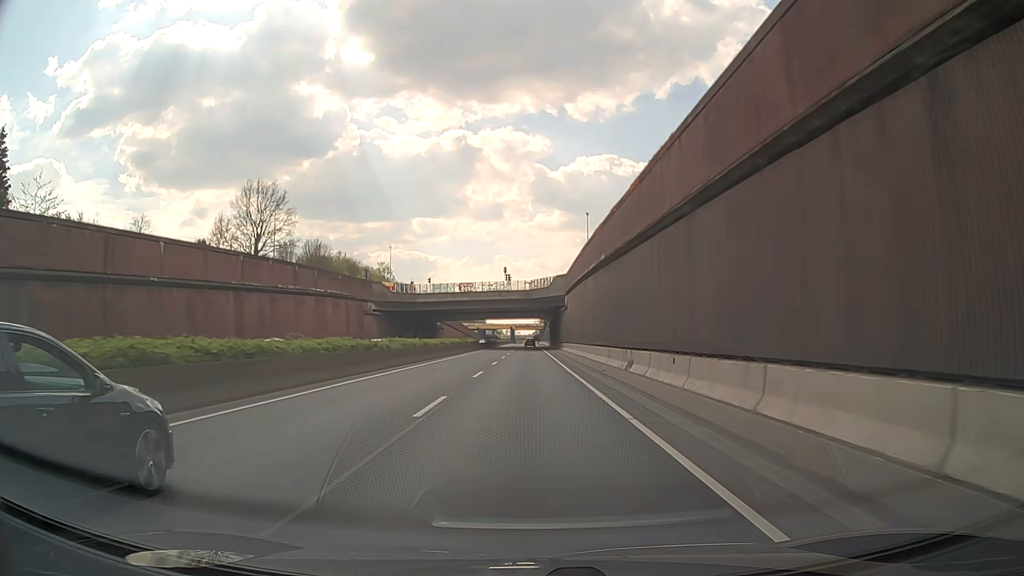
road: trunk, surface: asphalt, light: Day
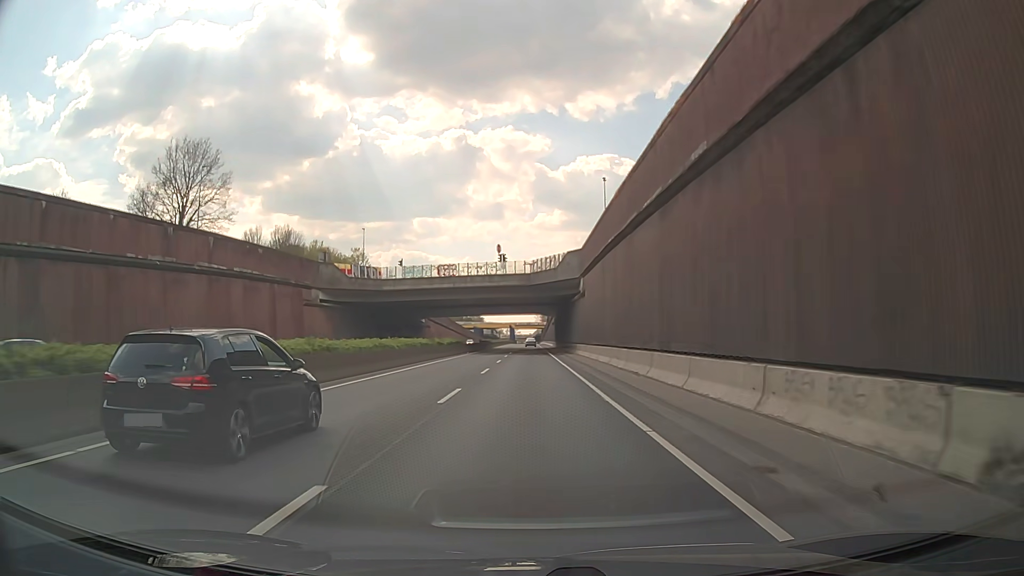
(+0.1, +21.6) m; 0°
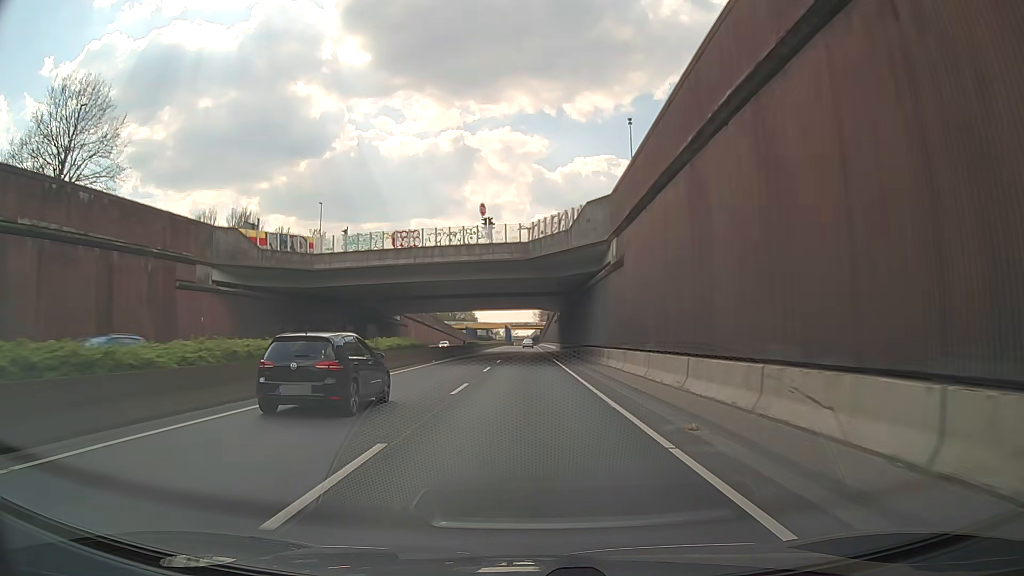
(0.0, +21.6) m; 0°
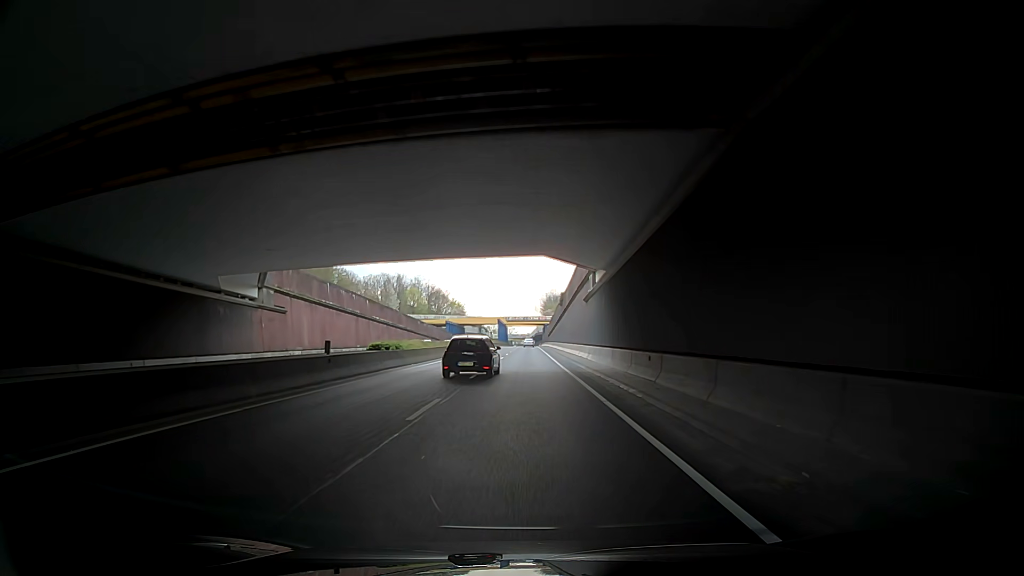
(-0.3, +54.1) m; -2°
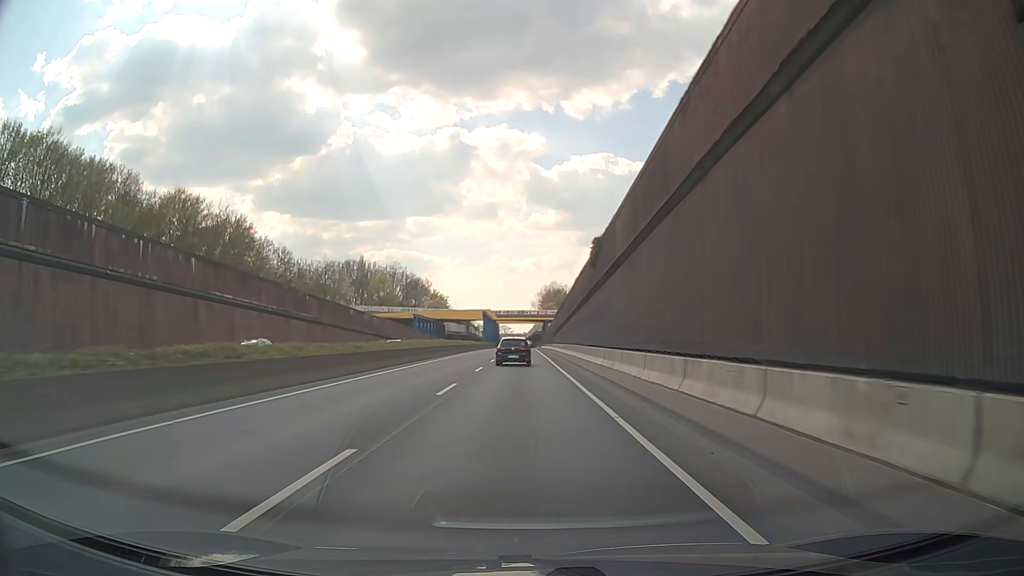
(+1.8, +43.2) m; +3°
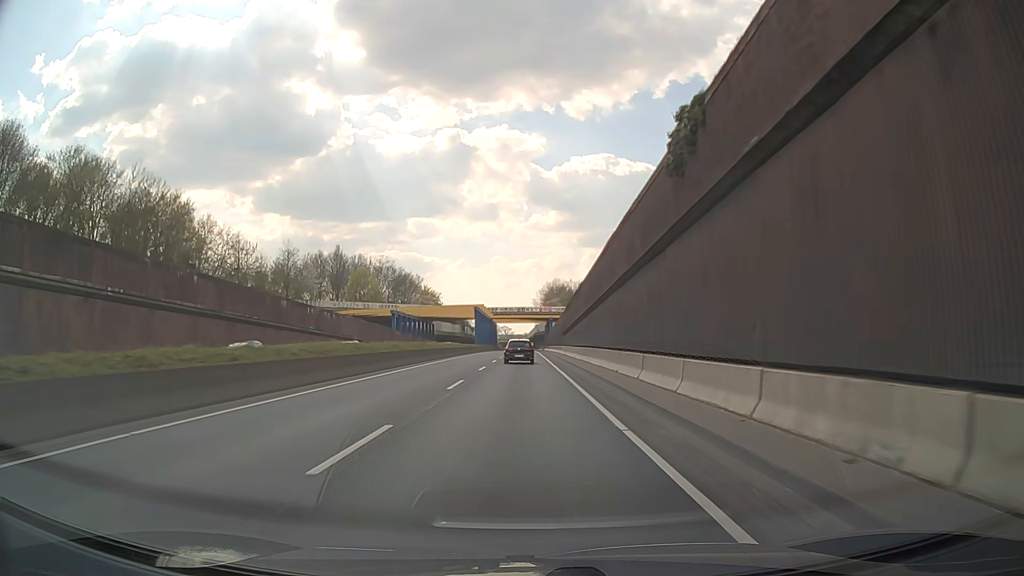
(-0.2, +21.6) m; -1°
